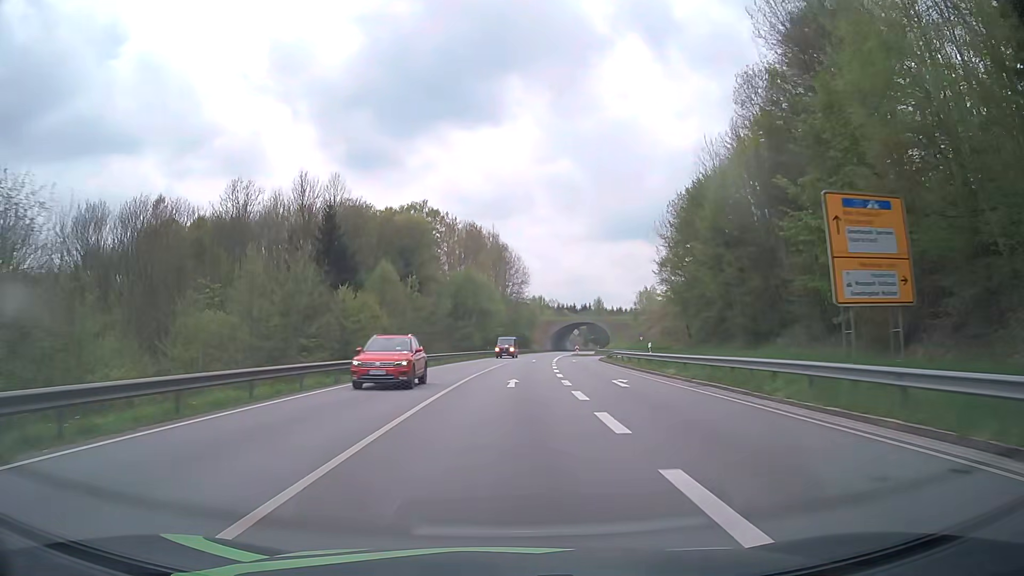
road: primary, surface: asphalt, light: Day
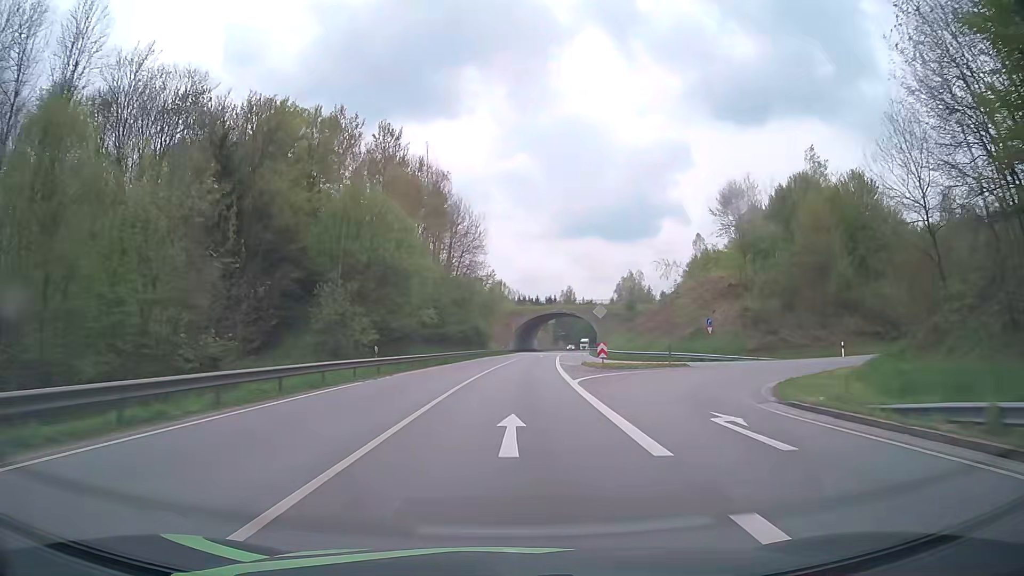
(+1.8, +50.2) m; +4°
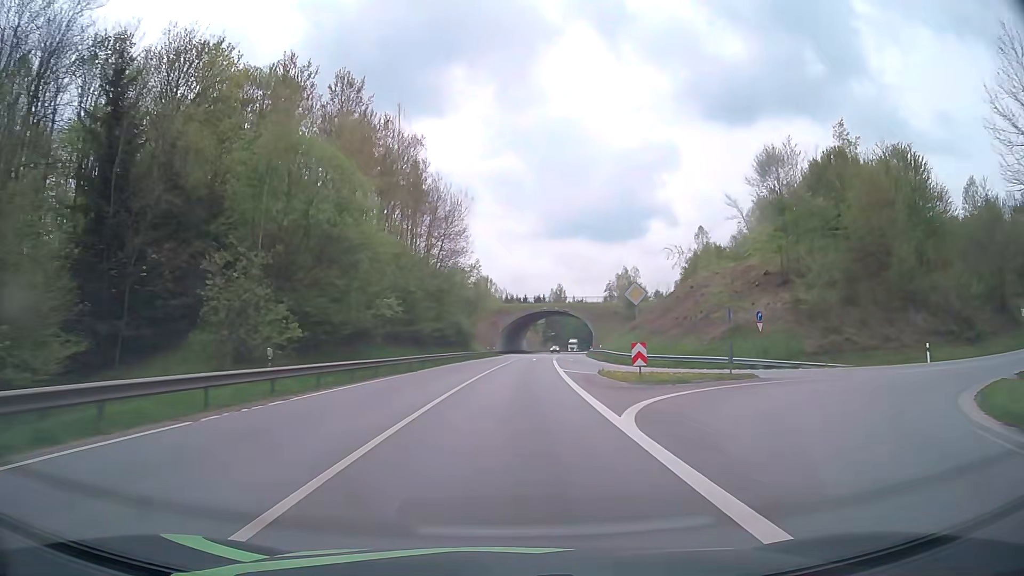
(+0.1, +12.6) m; +1°
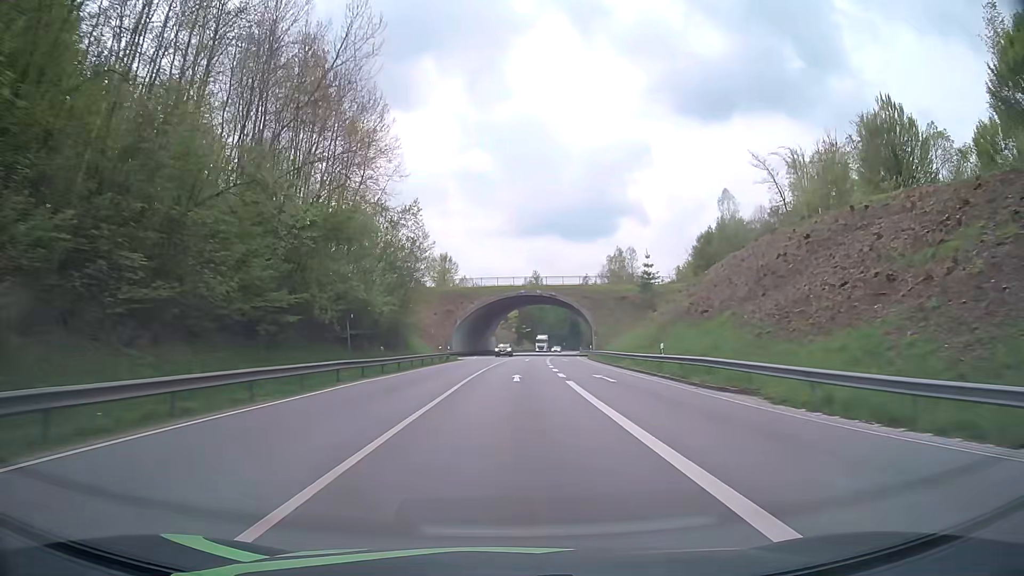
(+1.0, +37.6) m; +3°
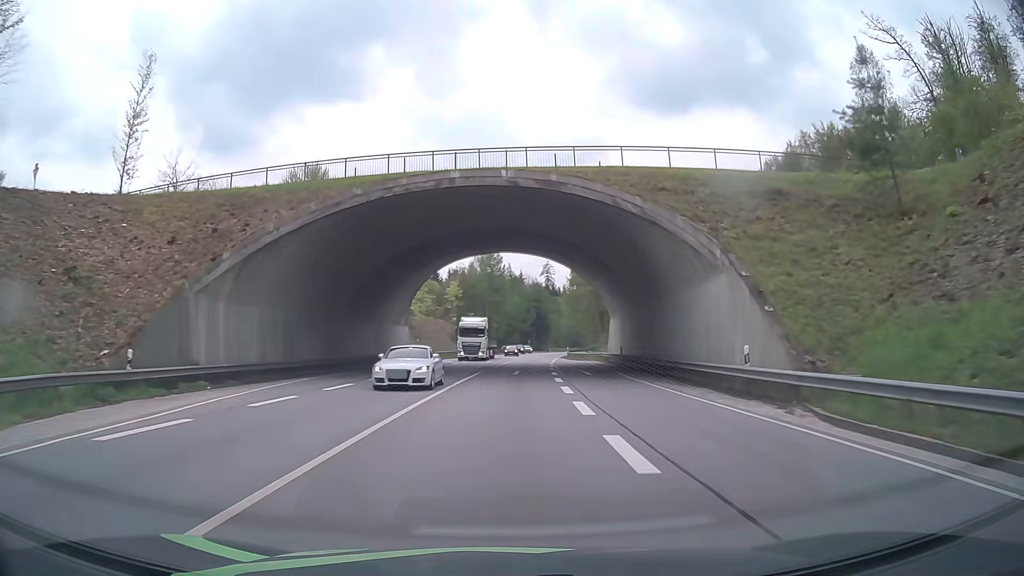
(+2.0, +62.8) m; +4°
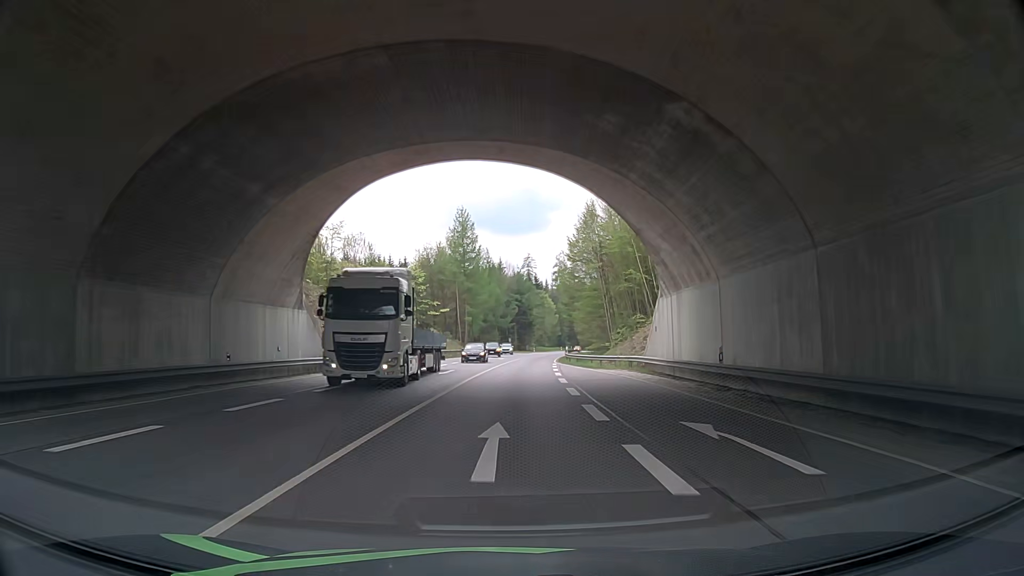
(+0.4, +25.1) m; +1°
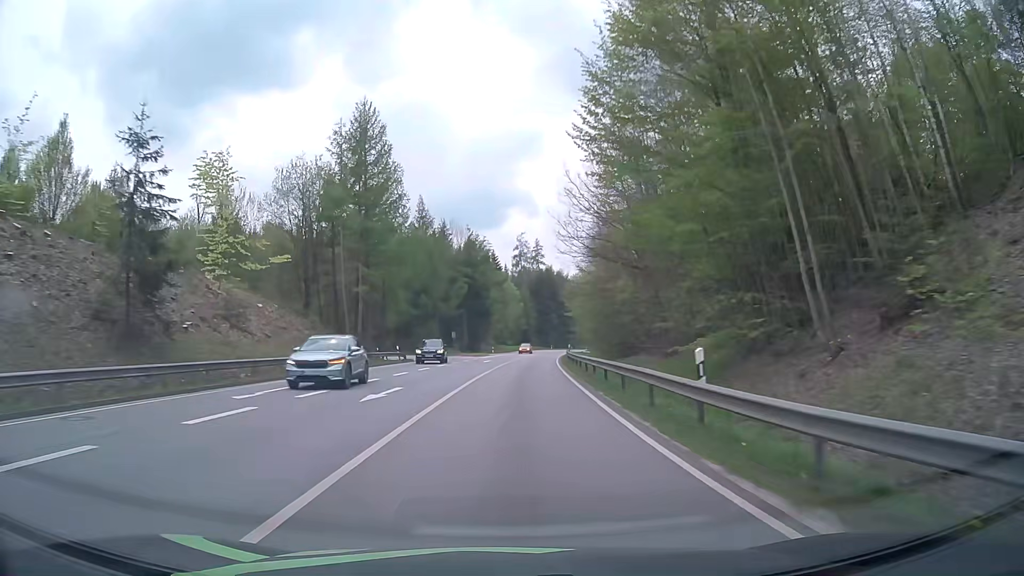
(+1.3, +50.2) m; +4°
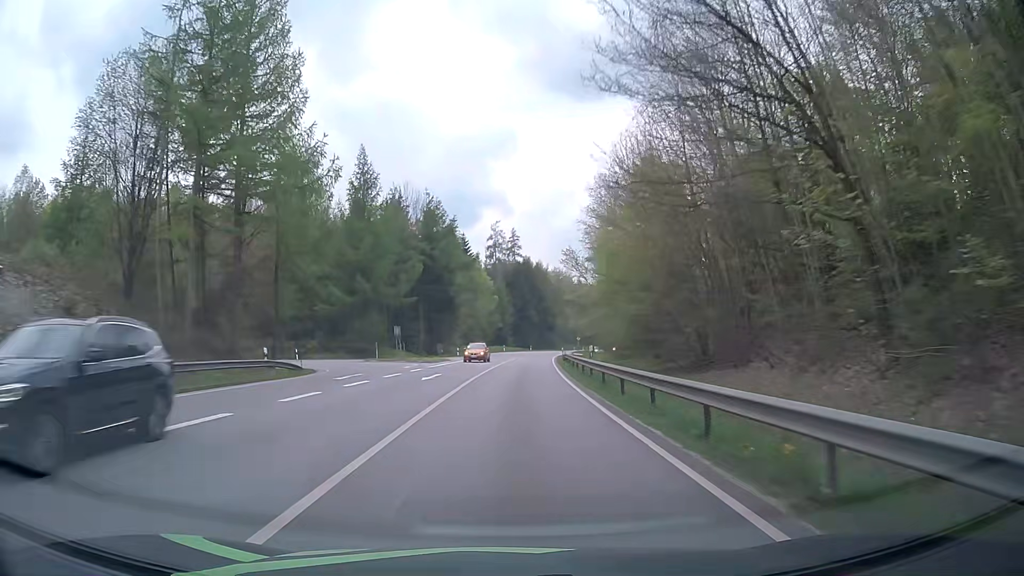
(+0.4, +25.1) m; +2°
(0, +10) (0, +20) (+1, +30) (+1, +40) (+1, +50) (+2, +60) (+3, +70) (+4, +80) (+5, +90) (+6, +100) m
